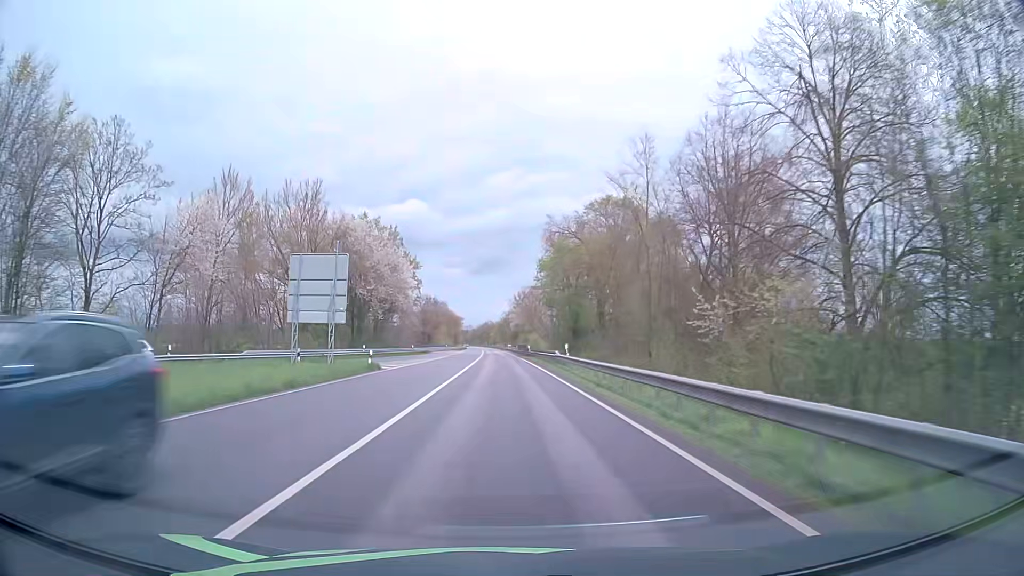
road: primary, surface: asphalt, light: Day
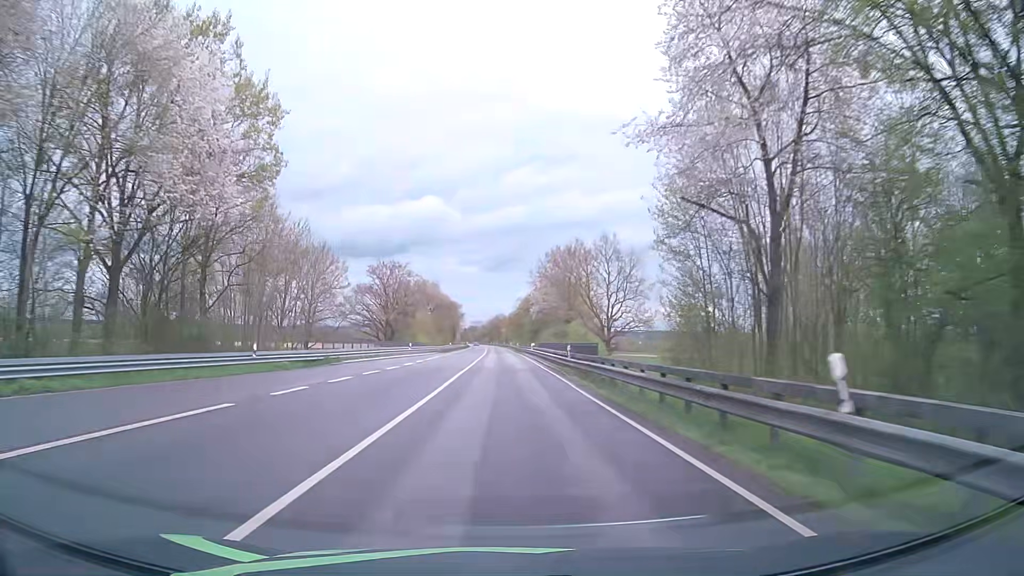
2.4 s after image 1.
(-0.6, +62.9) m; -1°
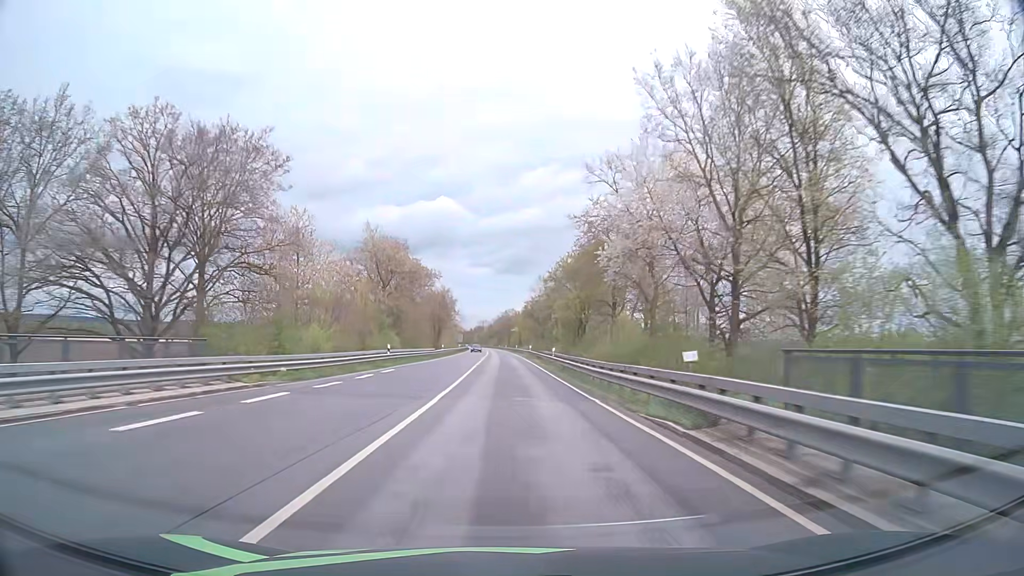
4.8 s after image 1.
(-0.5, +63.1) m; -1°
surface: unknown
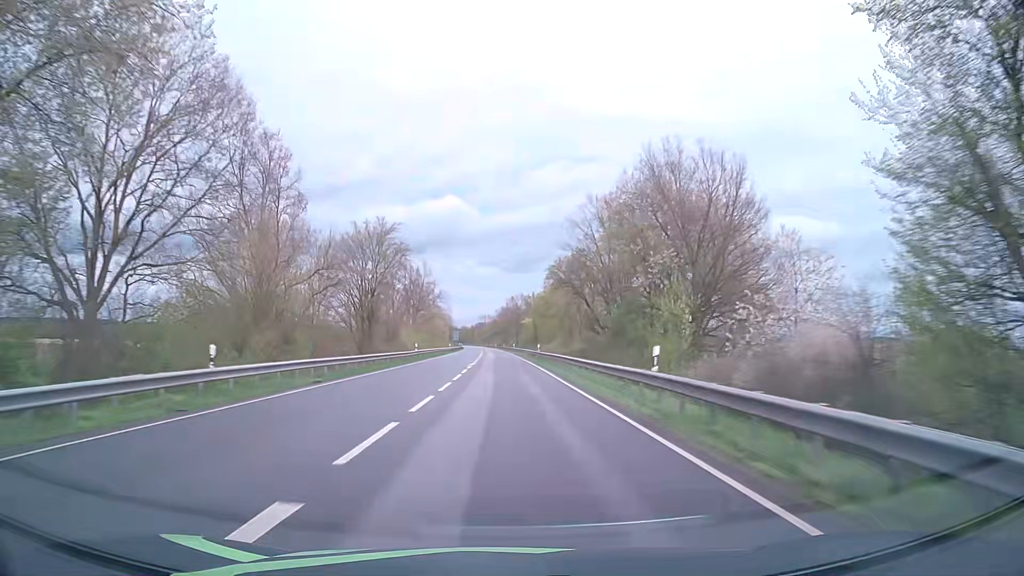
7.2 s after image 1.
(-0.3, +63.1) m; -1°
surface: asphalt
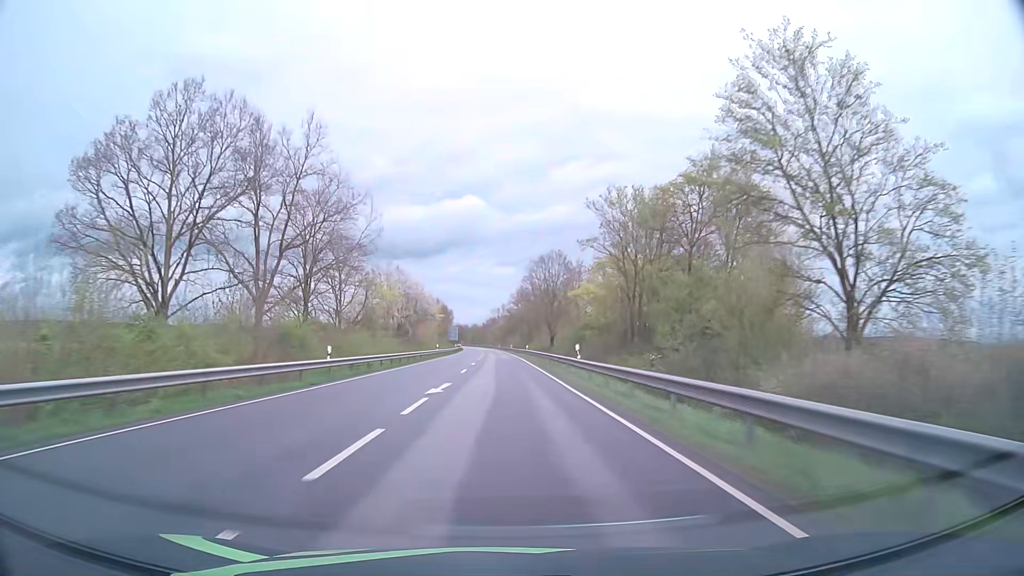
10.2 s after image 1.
(-1.0, +79.0) m; -1°
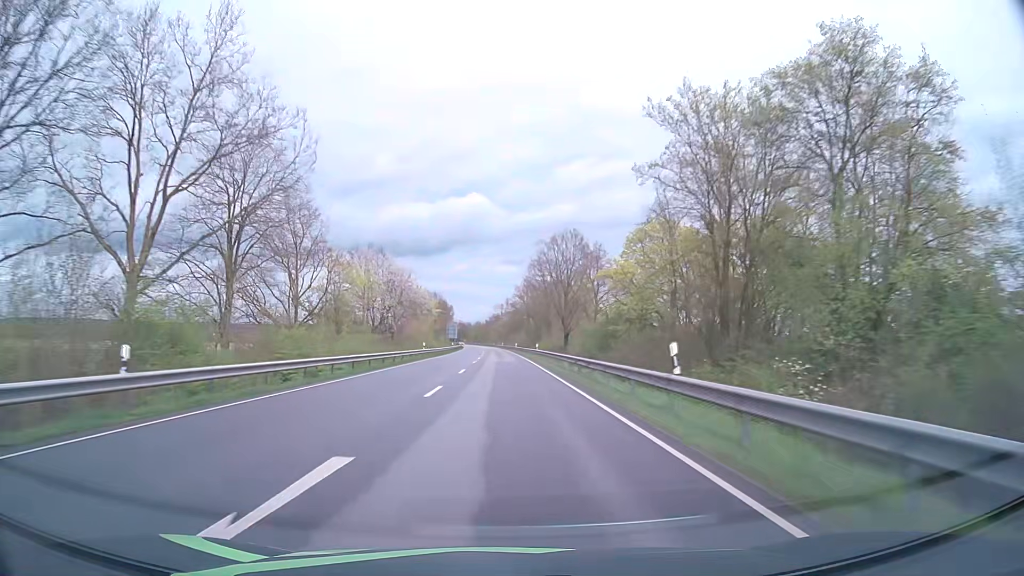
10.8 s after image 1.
(0.0, +15.8) m; 0°
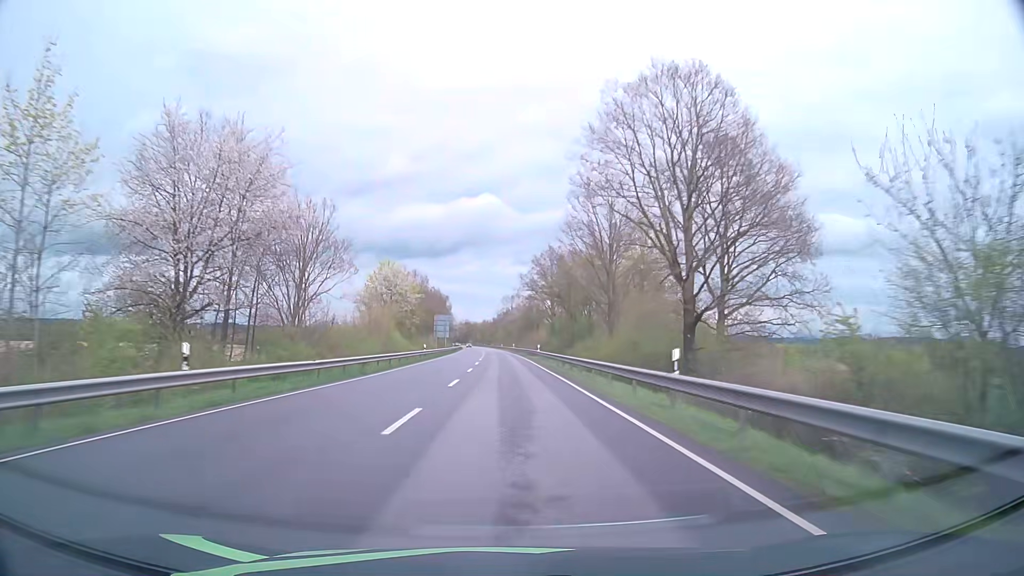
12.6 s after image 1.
(-0.4, +47.4) m; -1°
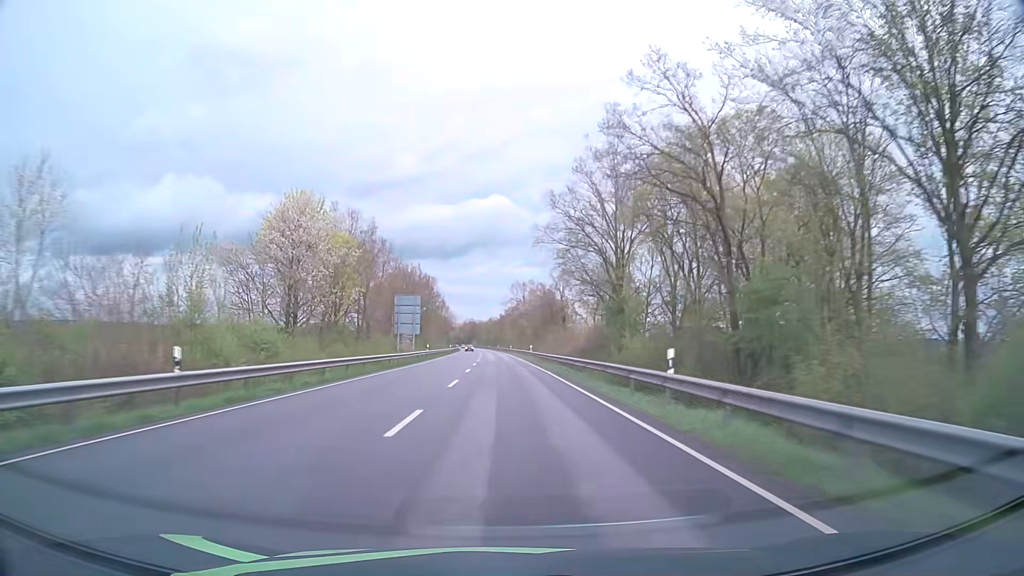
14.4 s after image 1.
(-0.2, +47.4) m; -1°
(0, +10) (0, +20) (0, +30) (0, +40) (0, +50) (0, +60) (-1, +70) (-1, +80) (-1, +90) (-2, +100) m
